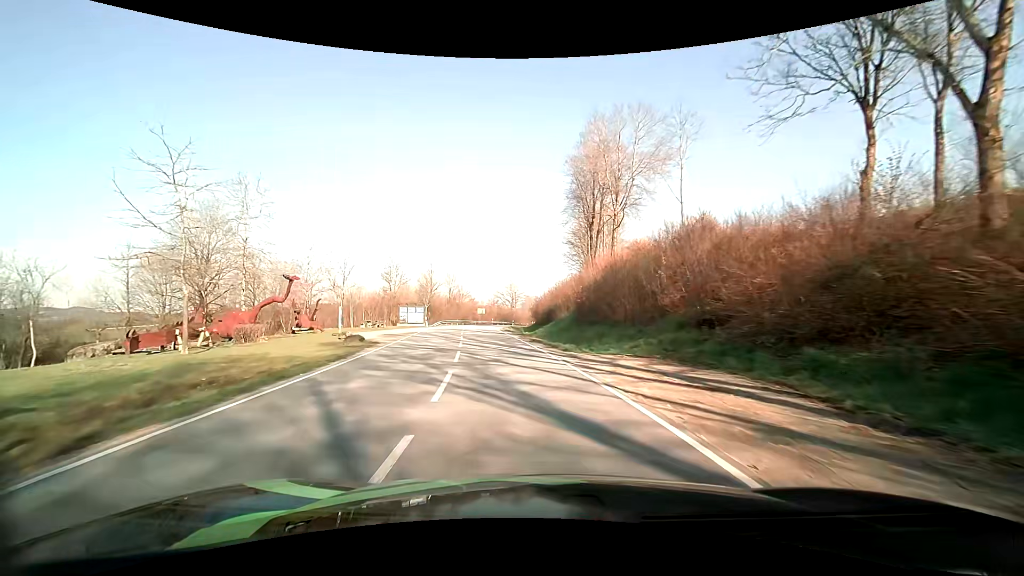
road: tertiary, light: Day
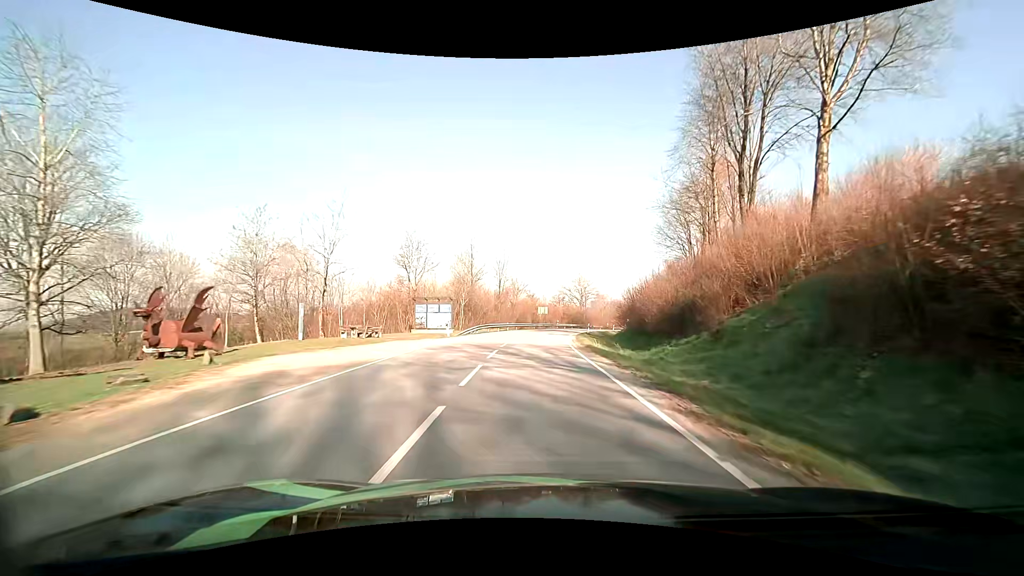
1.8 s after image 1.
(-2.5, +22.7) m; -8°
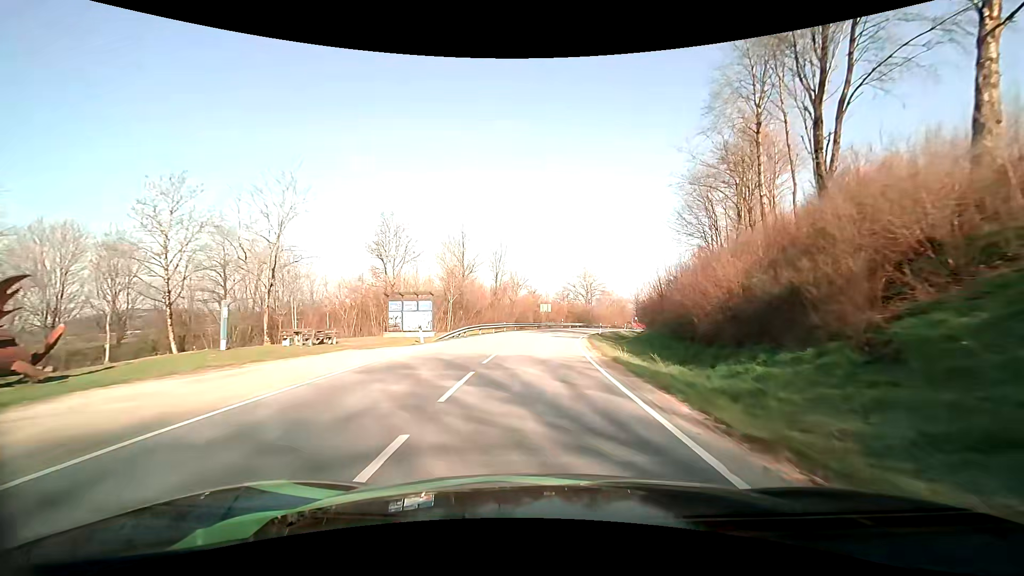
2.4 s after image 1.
(-0.1, +7.8) m; -1°
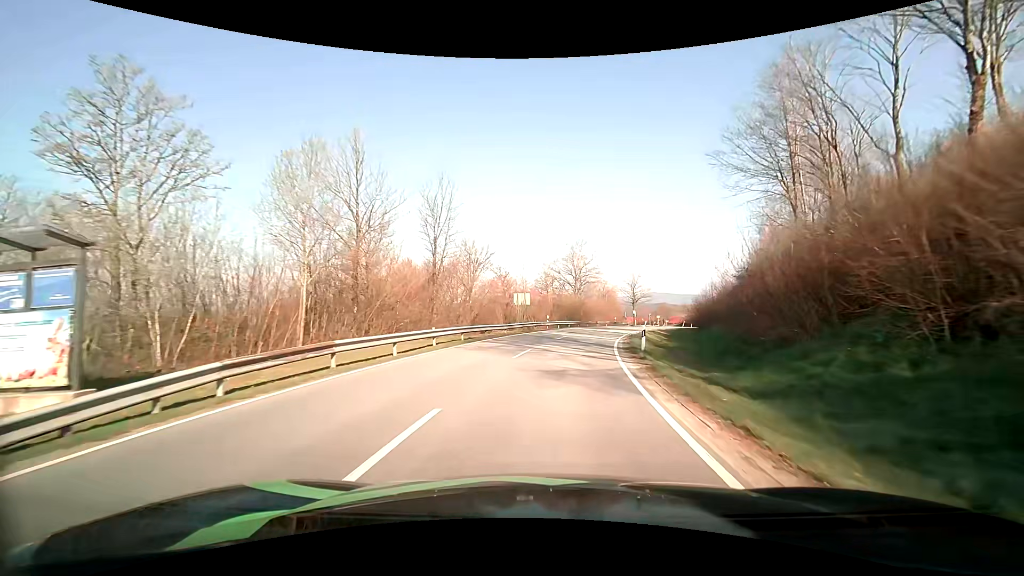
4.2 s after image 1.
(+0.2, +23.4) m; +2°
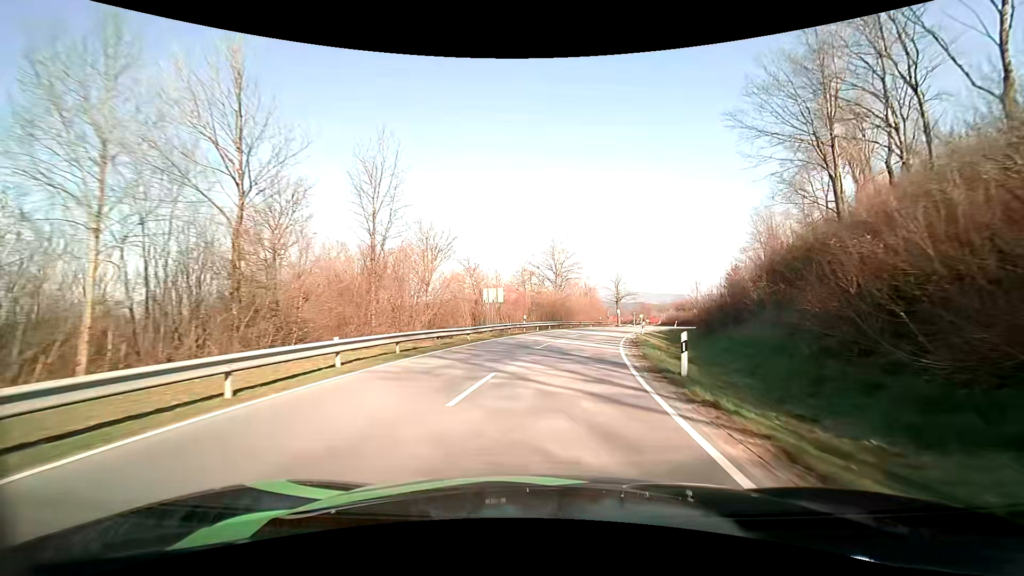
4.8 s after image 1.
(+0.1, +7.8) m; +2°
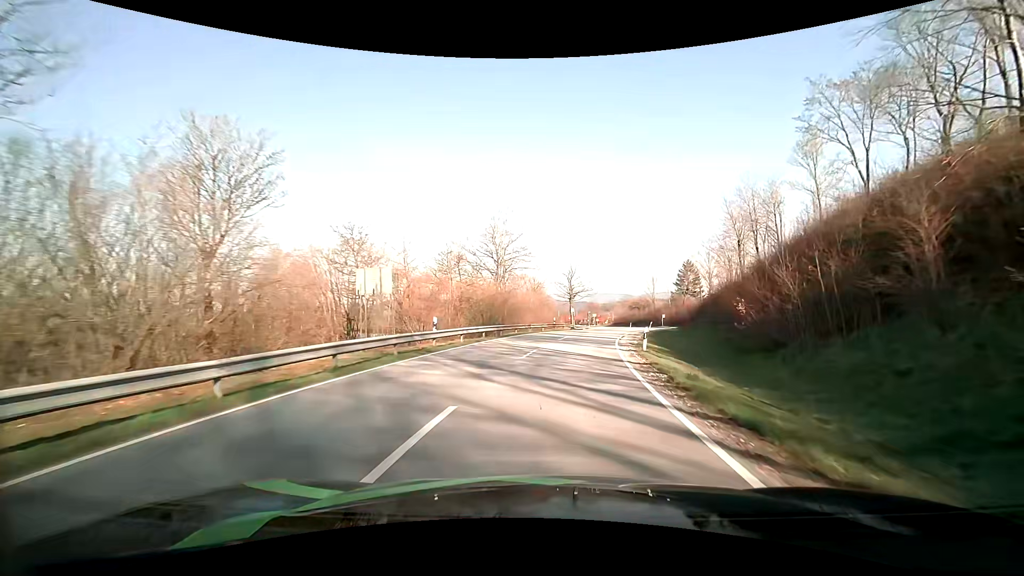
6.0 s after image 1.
(+0.8, +15.8) m; +6°
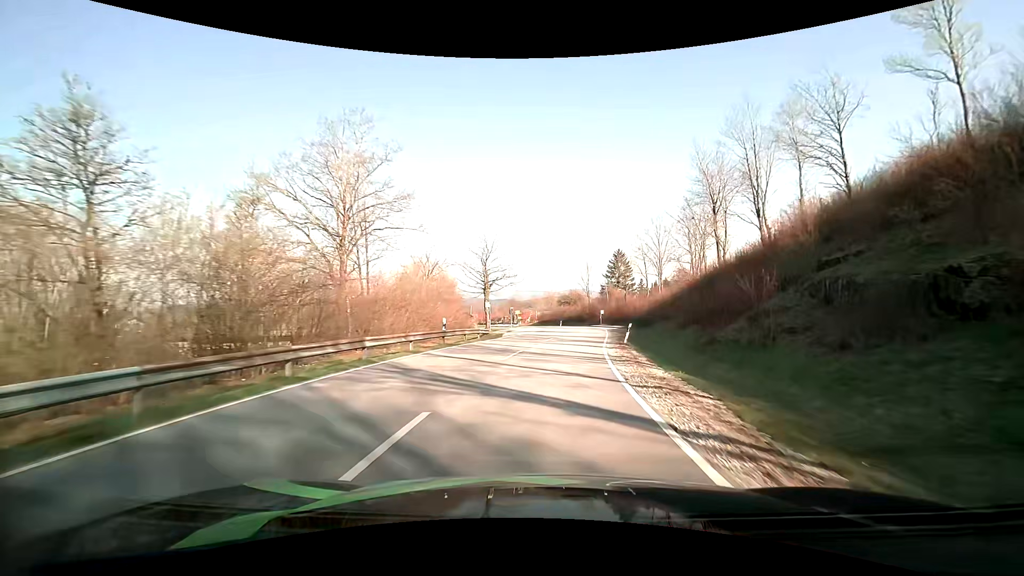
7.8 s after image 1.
(+1.8, +24.3) m; +8°
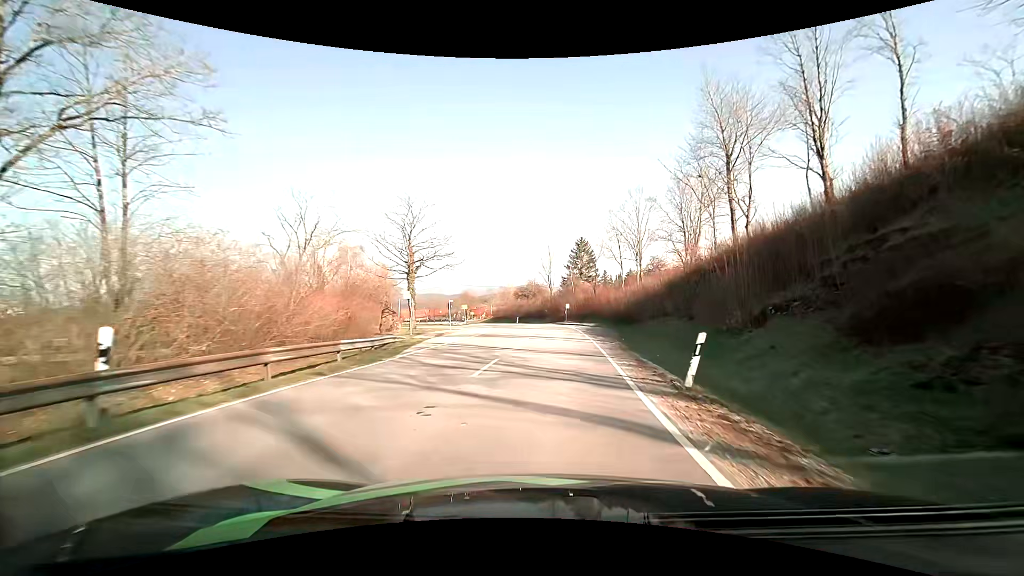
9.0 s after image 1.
(+0.7, +16.3) m; +4°
(0, +10) (+1, +20) (+2, +30) (+2, +40) (+2, +50) (+1, +60) (-1, +70) (-5, +79) (-9, +88) (-14, +97) m
